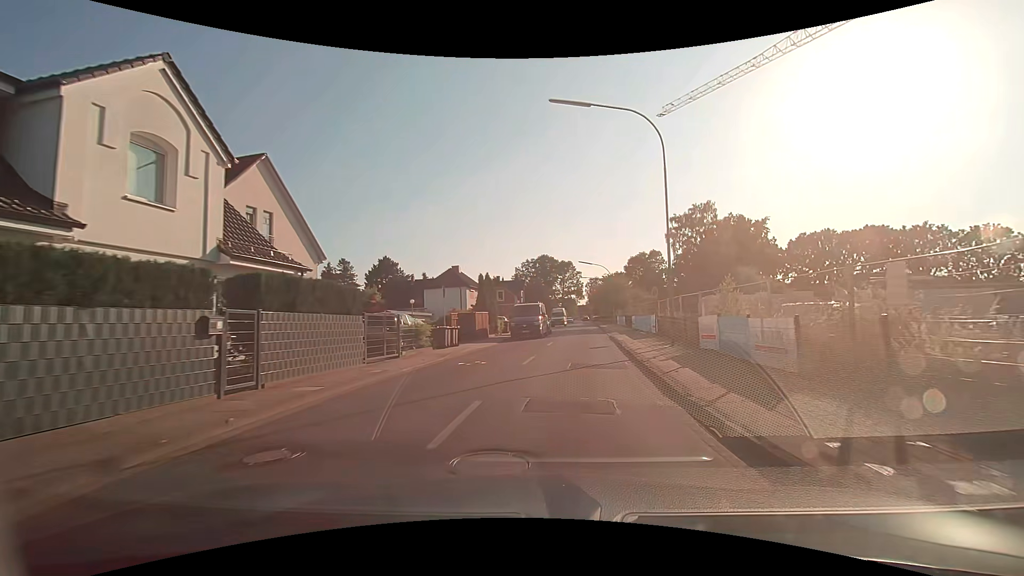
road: residential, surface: asphalt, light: Day
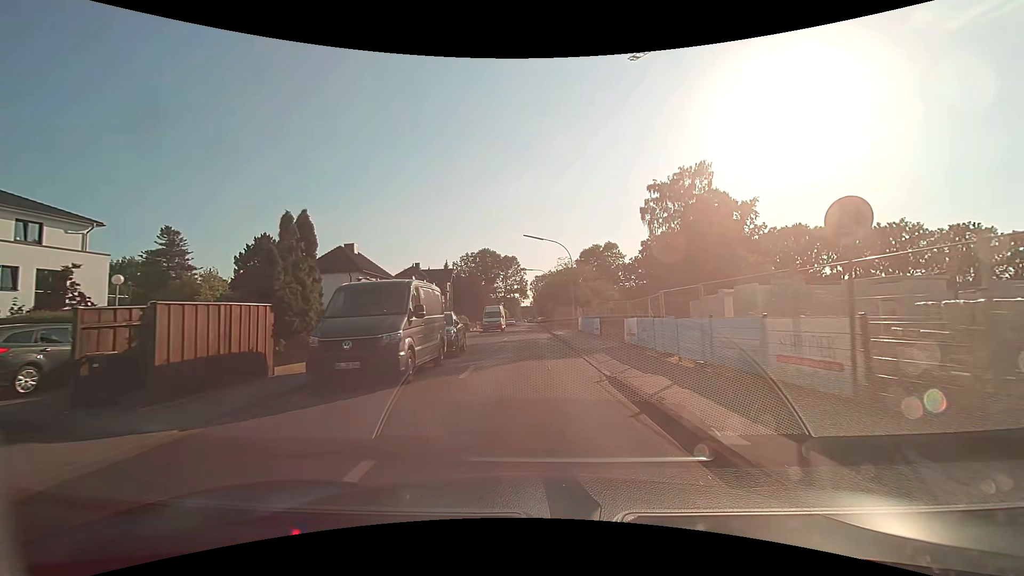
(+2.0, +21.4) m; +7°
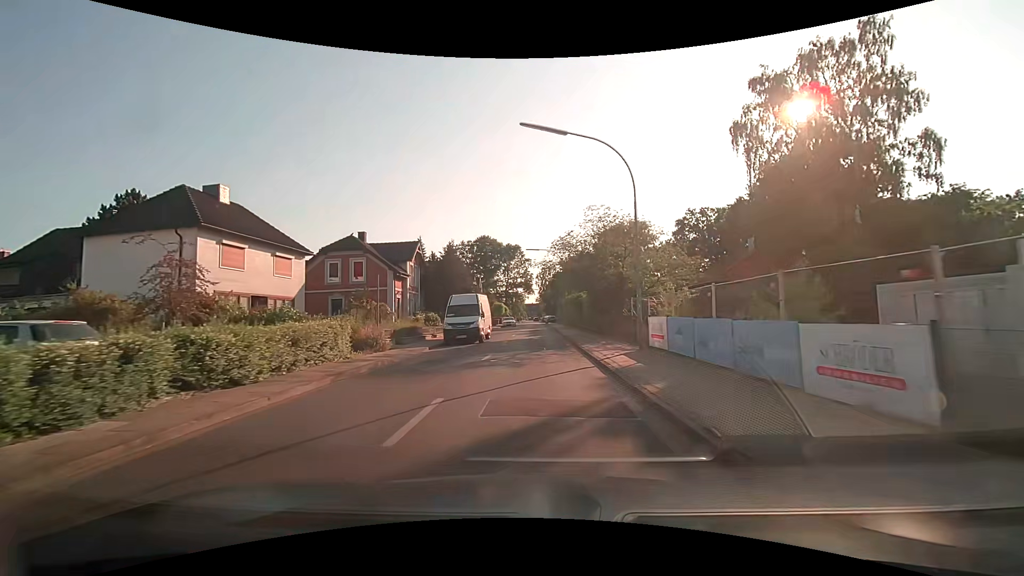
(+0.1, +23.8) m; 0°
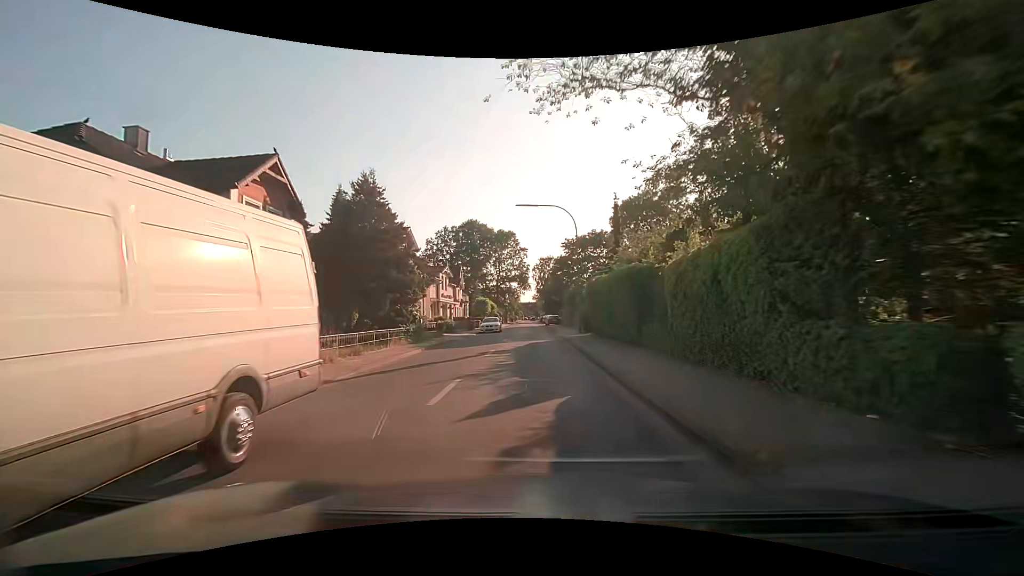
(+0.2, +25.0) m; 0°
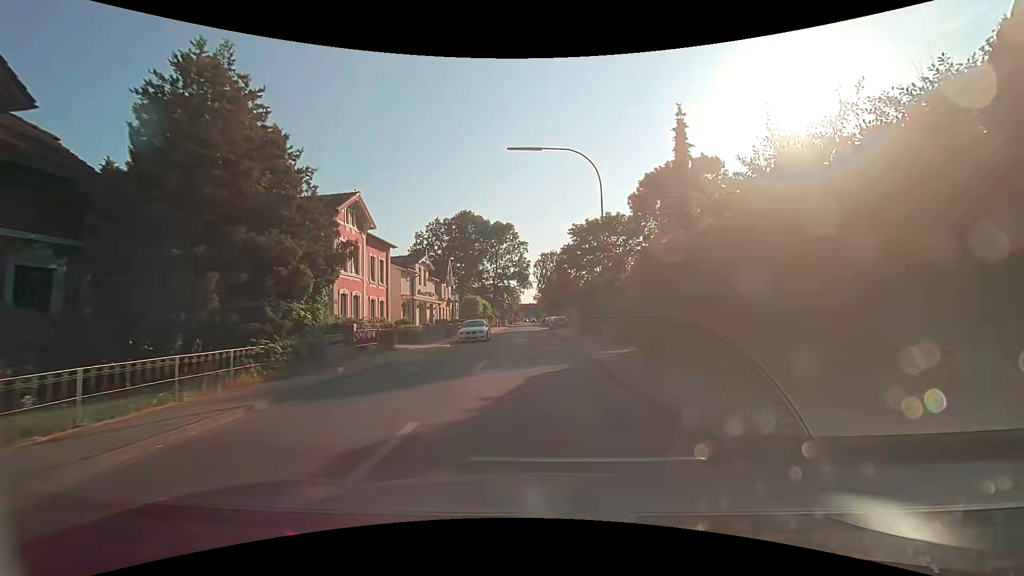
(0.0, +13.1) m; 0°
(0, +10) (0, +20) (0, +30) (0, +40) (0, +50) (0, +60) (0, +70) (0, +80) (0, +90) (0, +100) m
